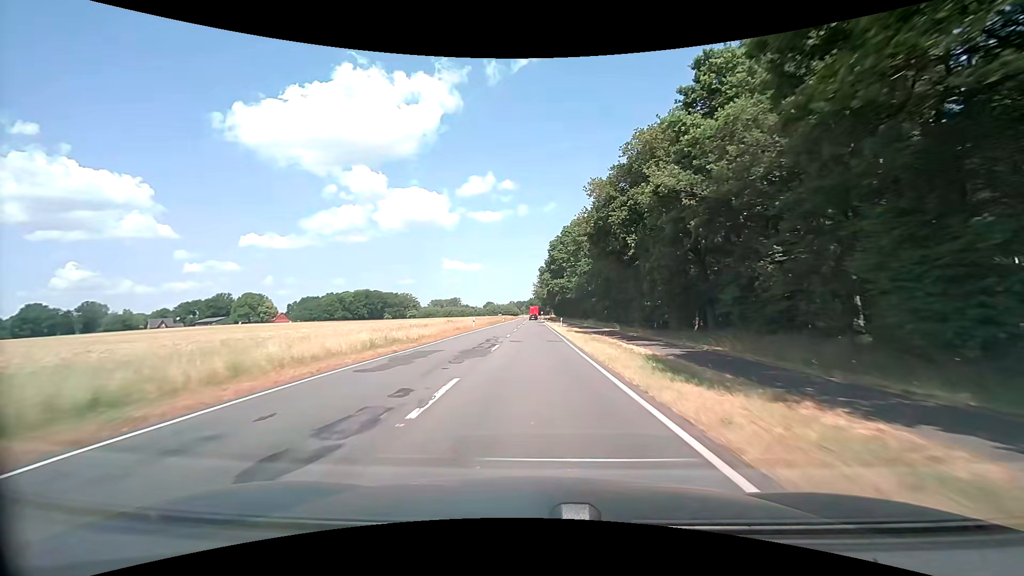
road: secondary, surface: asphalt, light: Day
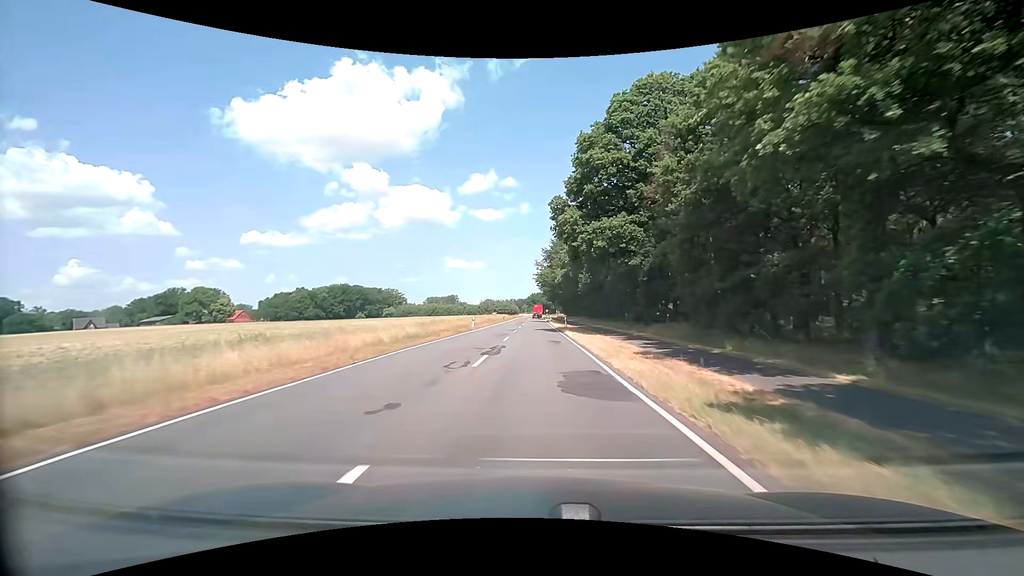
(-0.2, +53.7) m; 0°
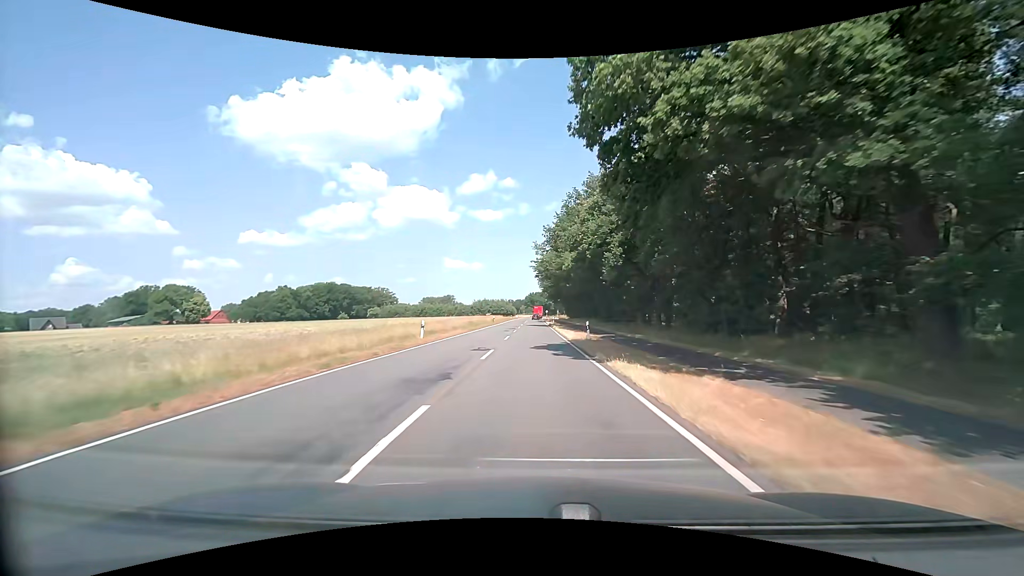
(+0.1, +21.4) m; +1°
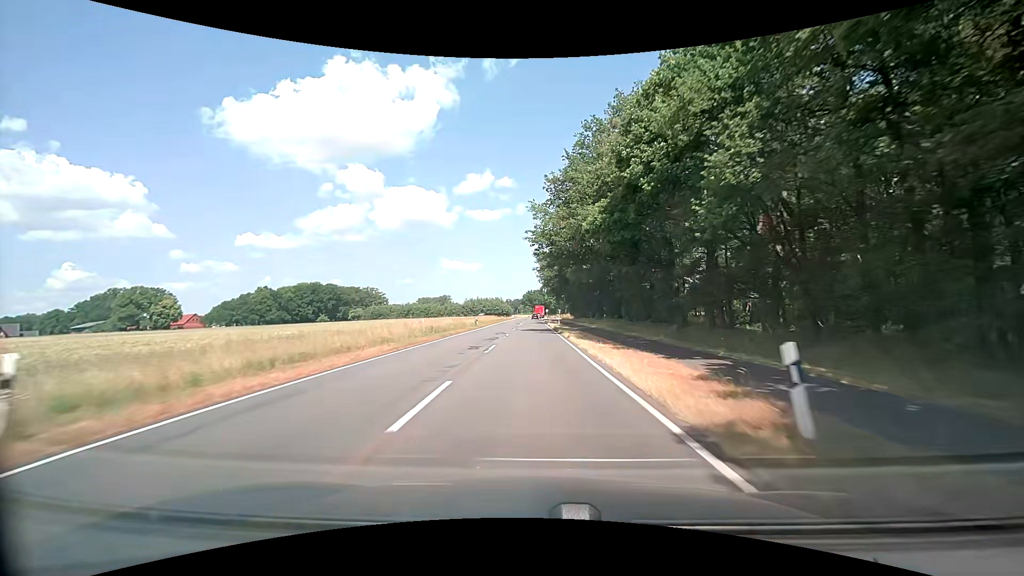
(-0.1, +21.5) m; 0°
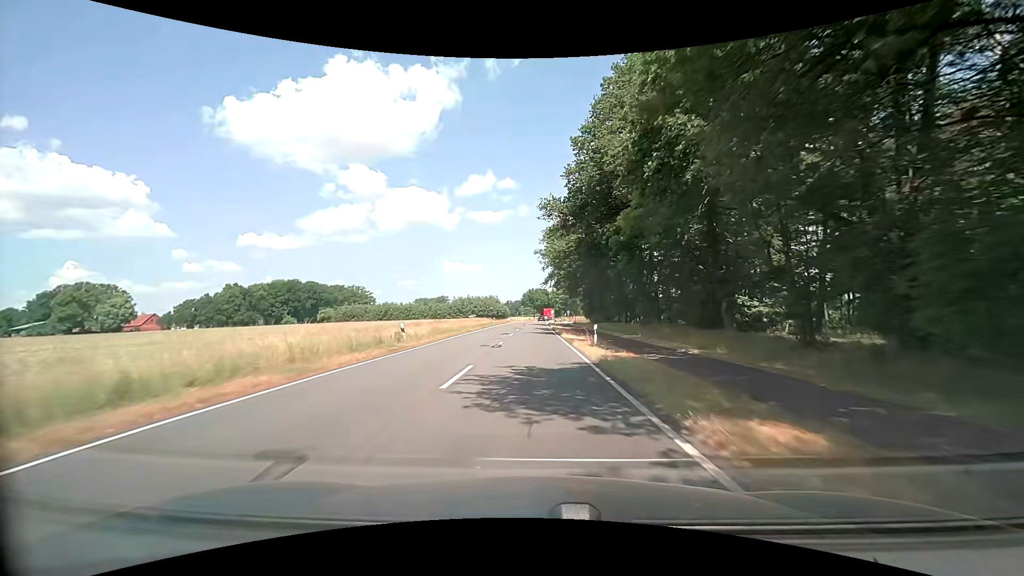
(-0.1, +32.2) m; 0°
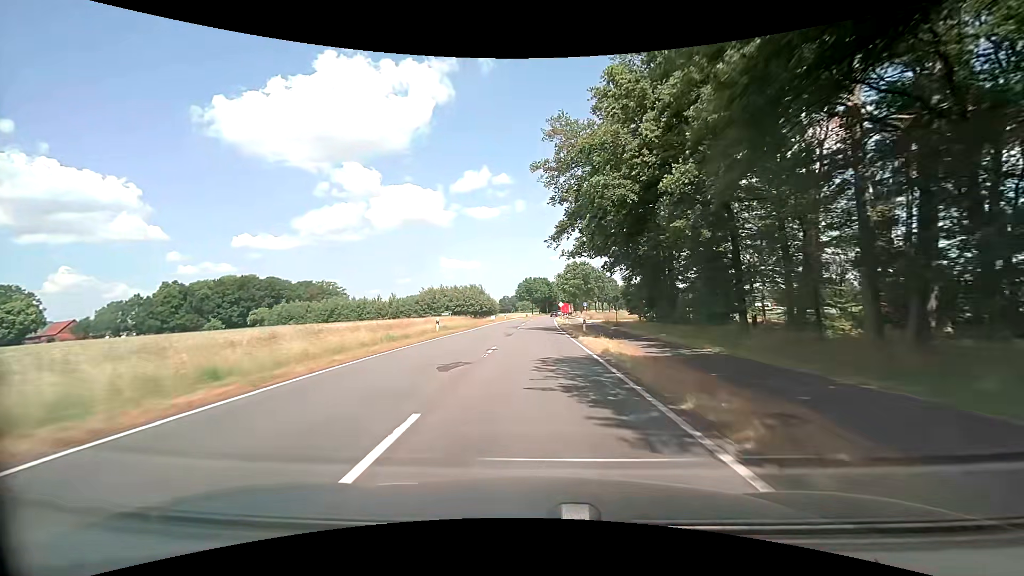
(-0.2, +42.9) m; 0°
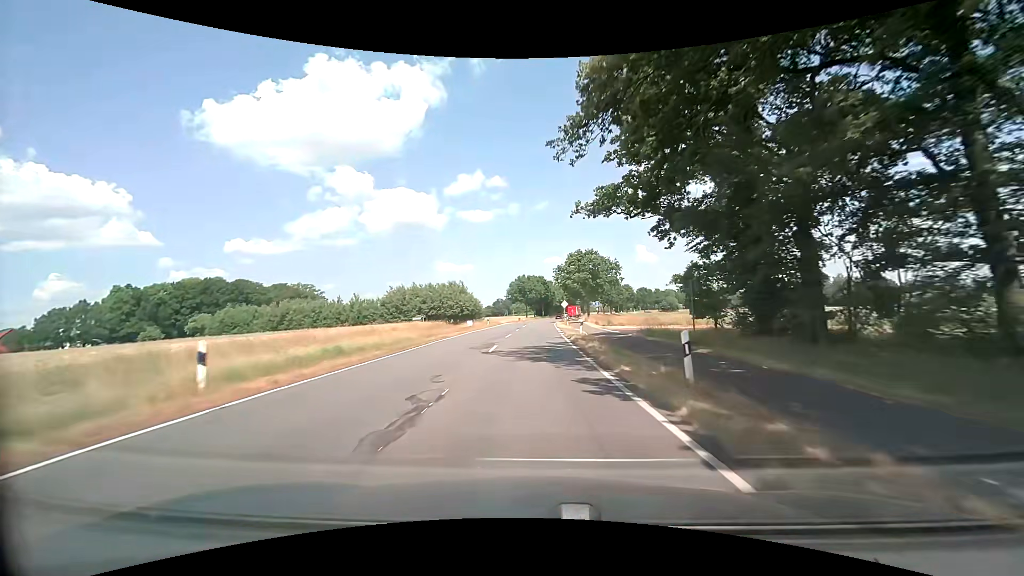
(+0.1, +21.4) m; 0°
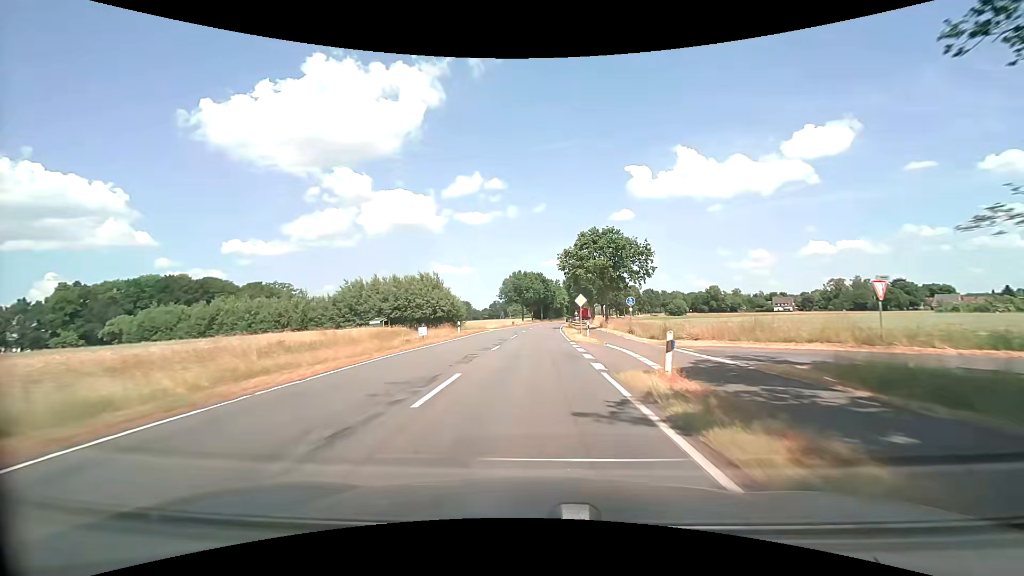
(+0.1, +21.5) m; 0°
(0, +10) (0, +20) (0, +30) (+1, +40) (+1, +50) (+1, +60) (+2, +70) (+3, +80) (+4, +90) (+5, +100) m
